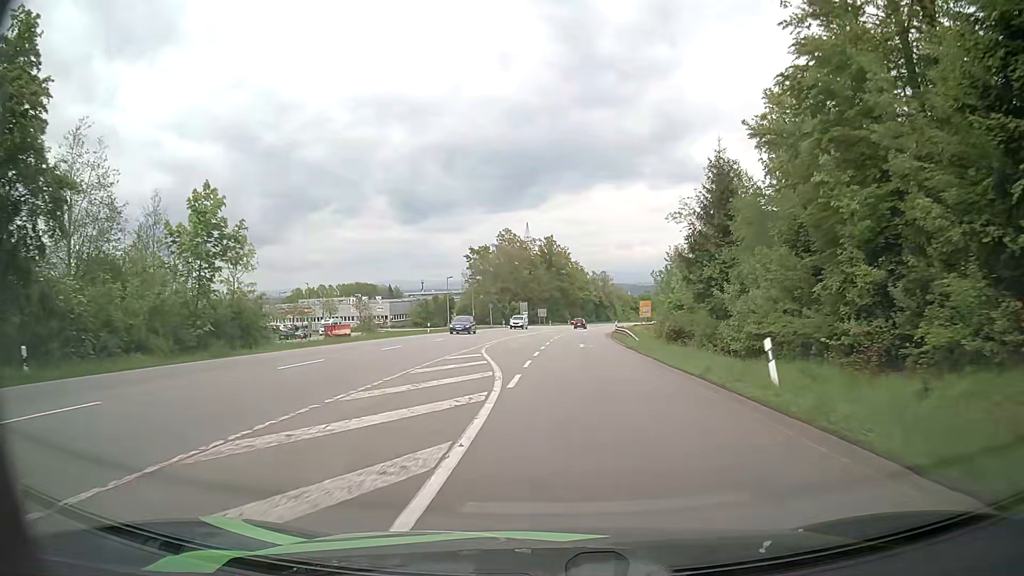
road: secondary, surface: asphalt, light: Day
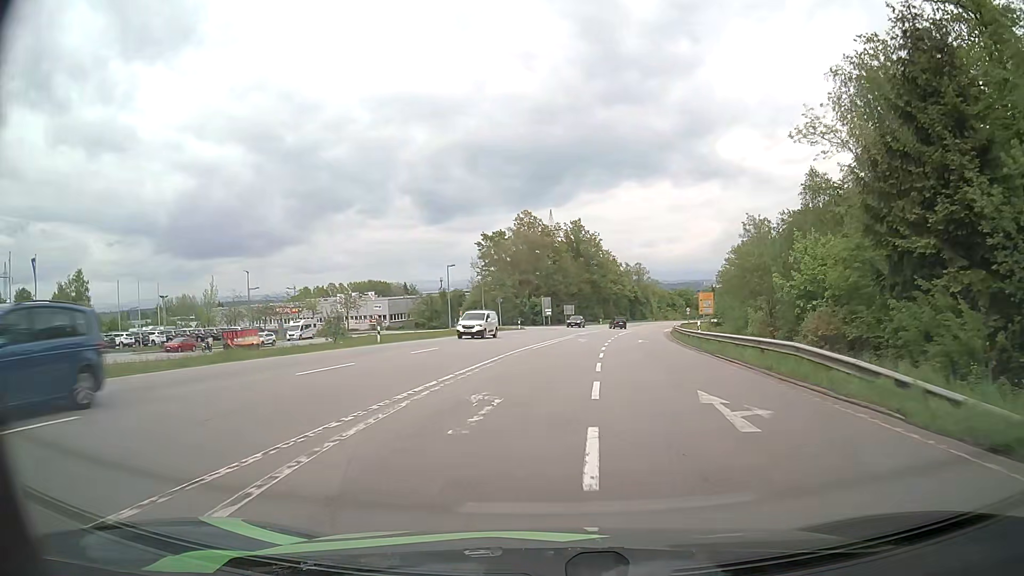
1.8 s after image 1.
(-0.3, +25.5) m; -3°
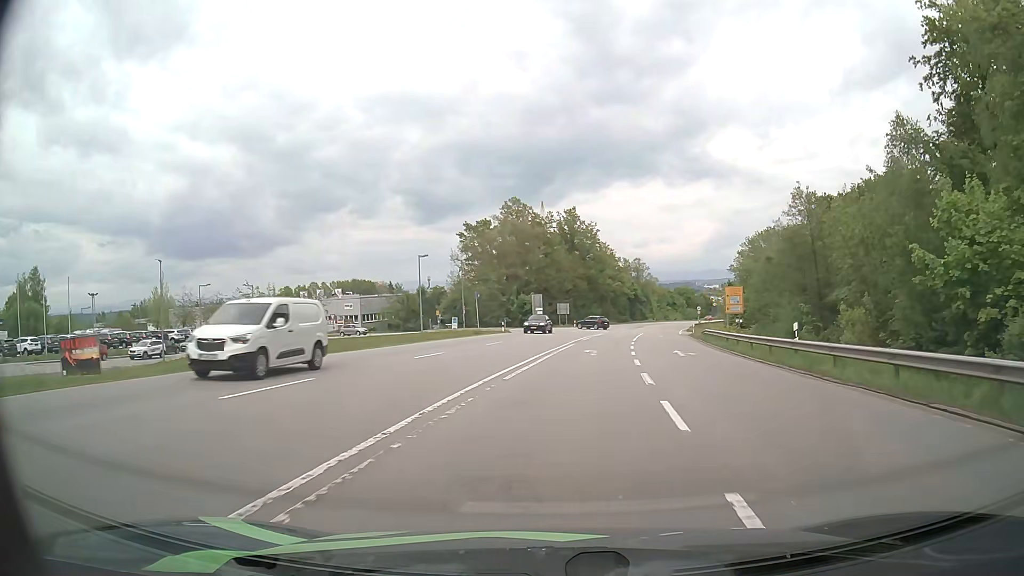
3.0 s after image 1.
(+0.2, +15.1) m; +1°
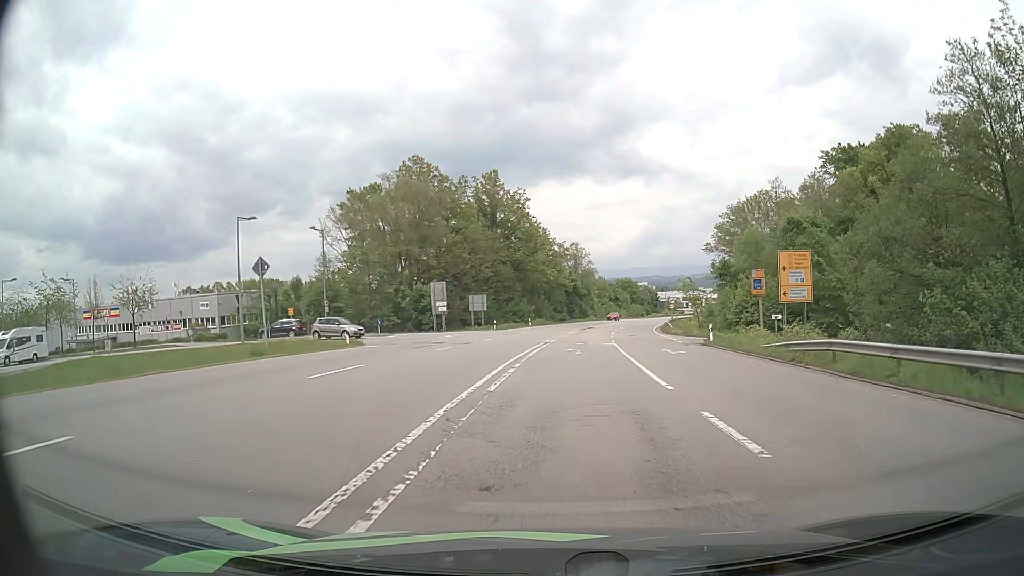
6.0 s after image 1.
(+1.7, +31.2) m; +6°
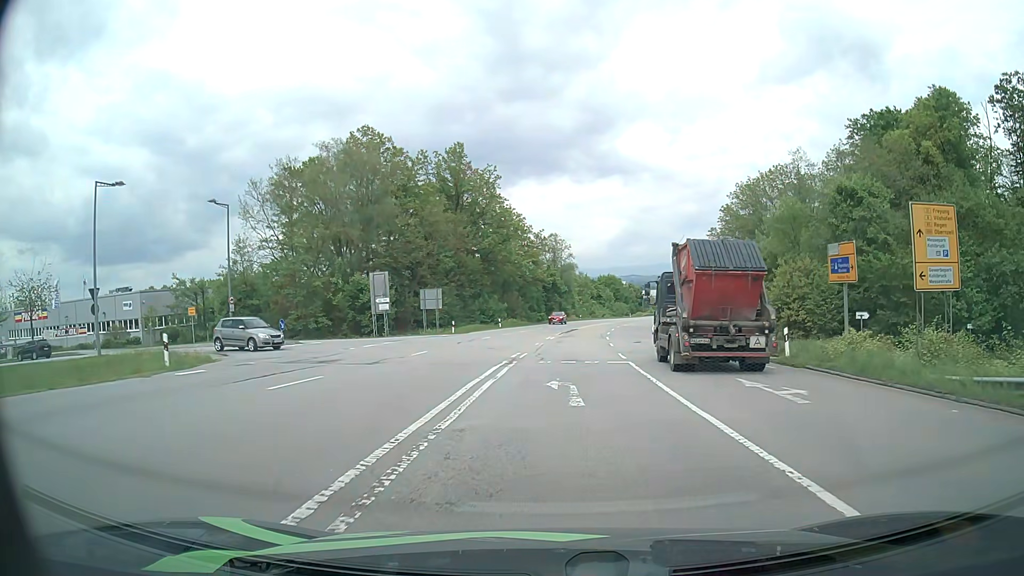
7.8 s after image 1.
(+0.2, +14.8) m; +1°
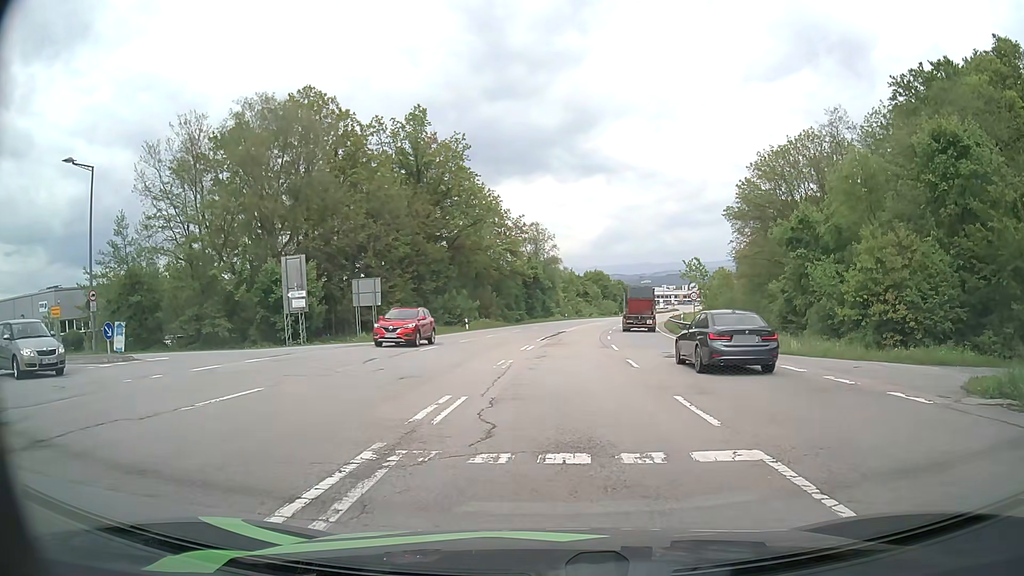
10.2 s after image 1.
(+0.2, +13.9) m; +2°
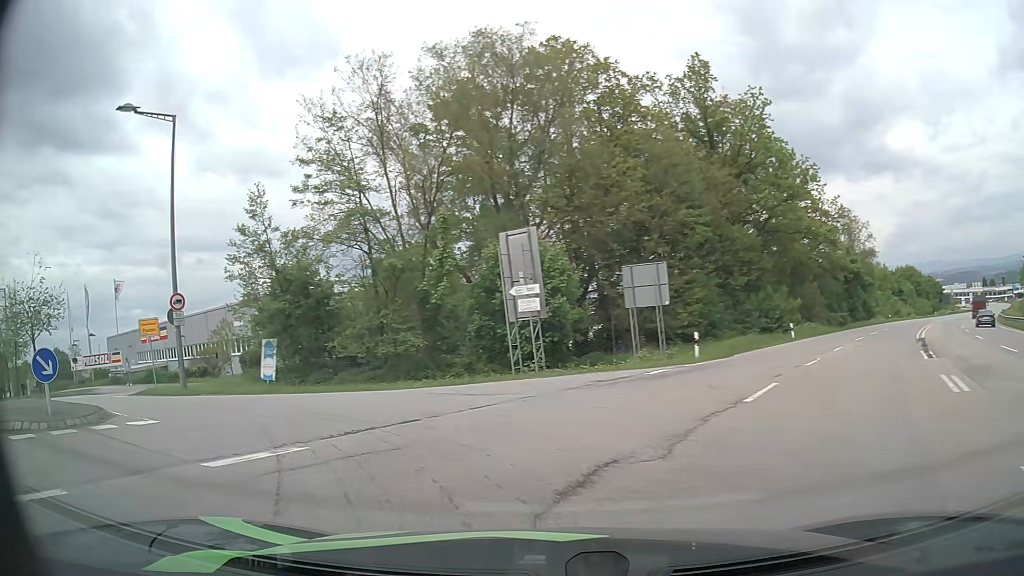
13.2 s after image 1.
(-2.3, +14.6) m; -25°
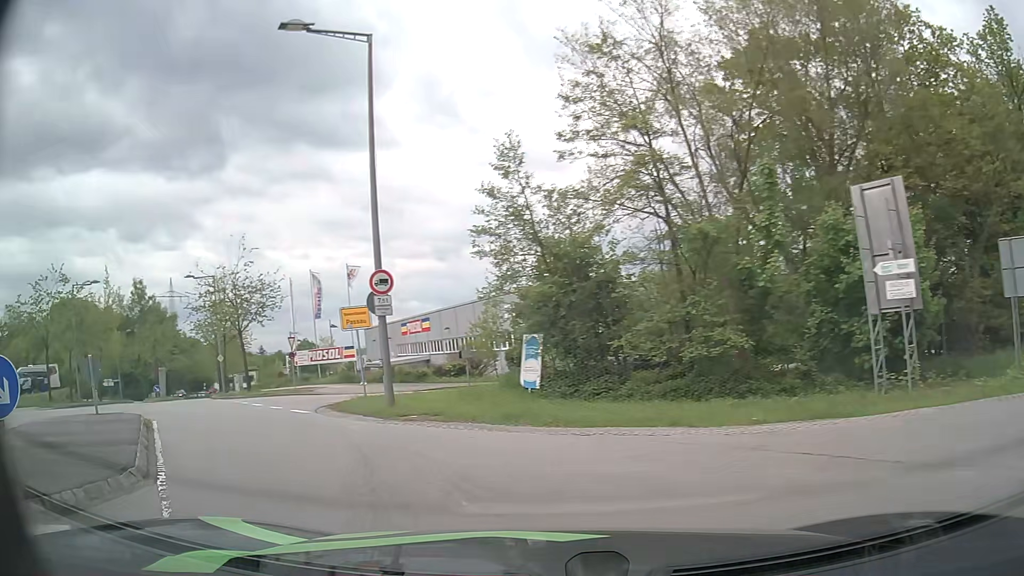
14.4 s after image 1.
(-1.5, +7.0) m; -25°
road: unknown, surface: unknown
